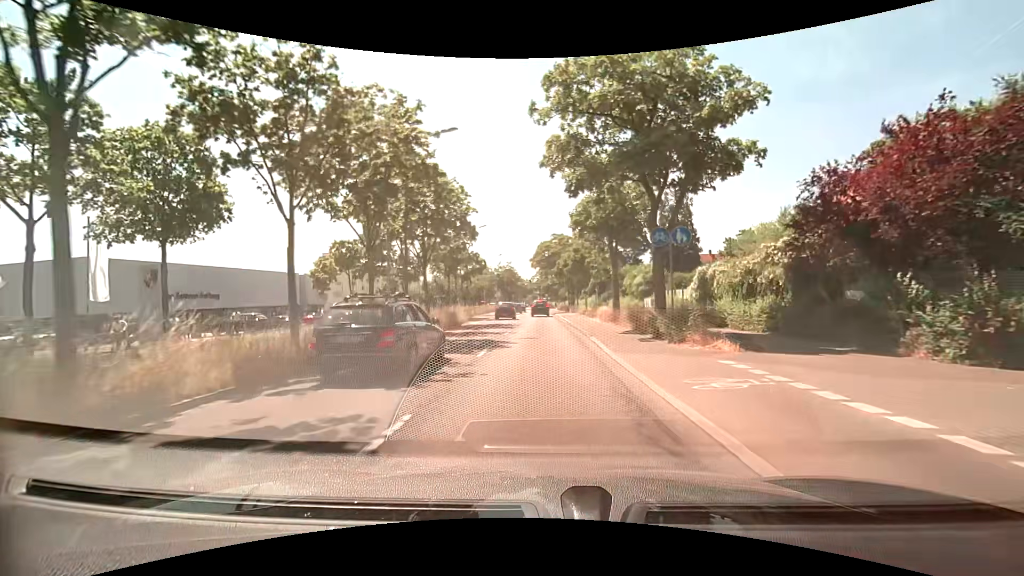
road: primary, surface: asphalt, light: Day
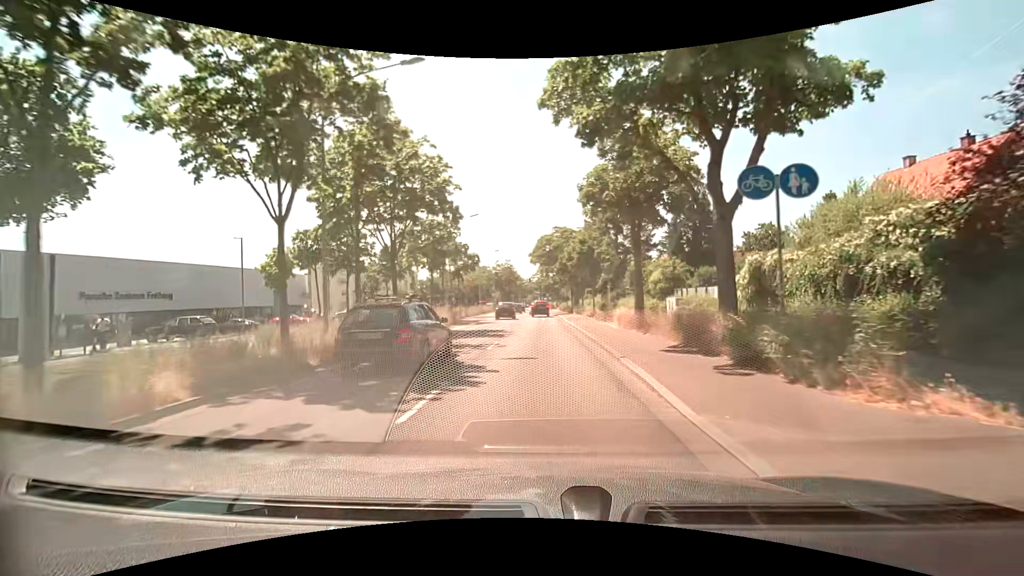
(0.0, +7.0) m; 0°
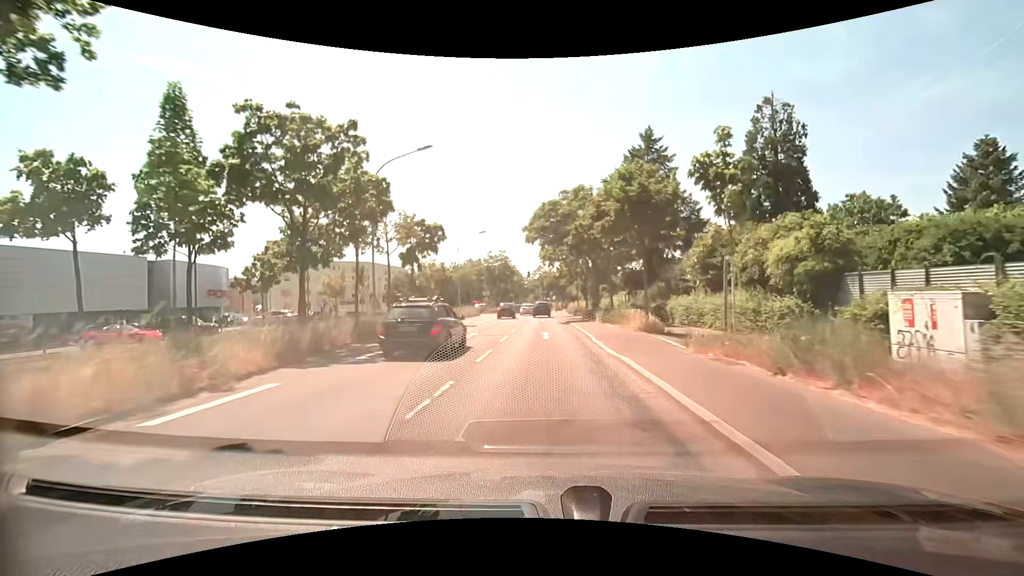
(0.0, +20.9) m; -1°
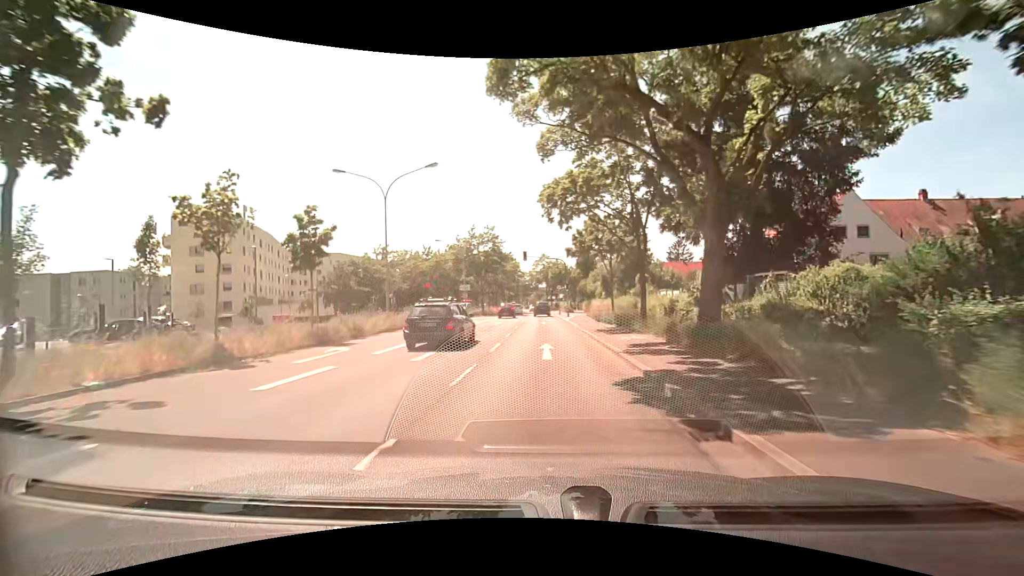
(+0.1, +27.7) m; -1°
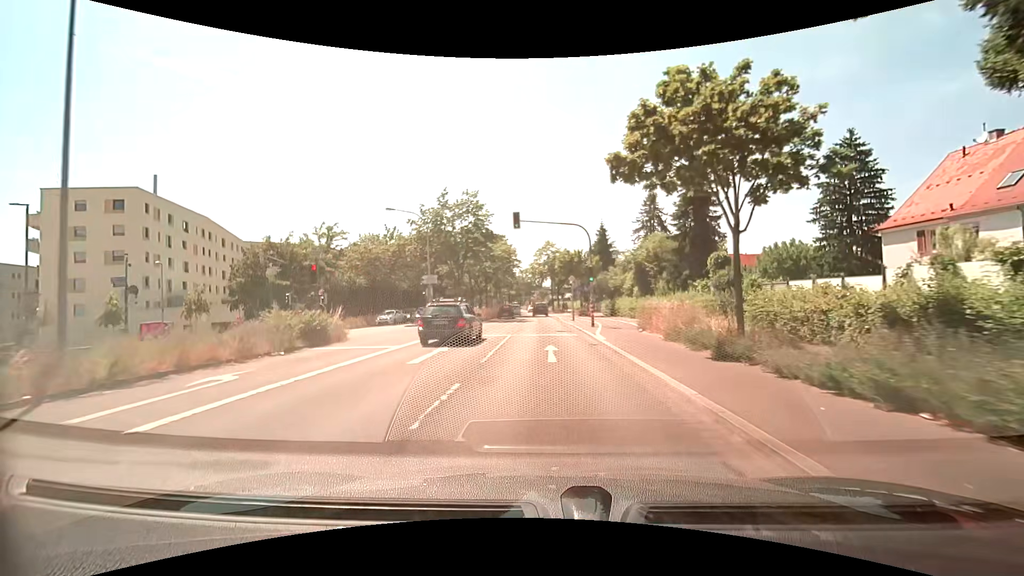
(+0.2, +20.7) m; 0°
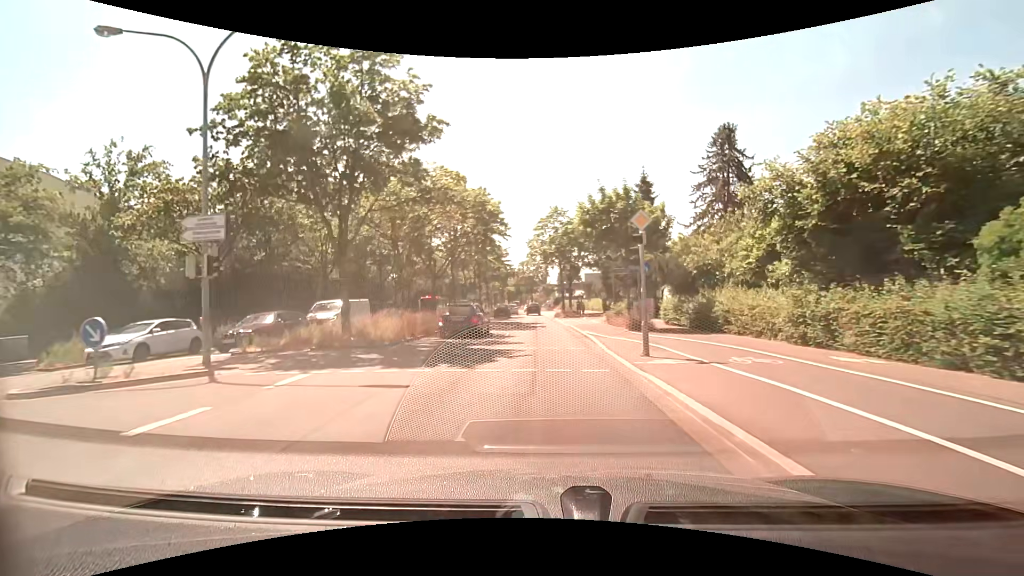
(-0.1, +27.6) m; 0°
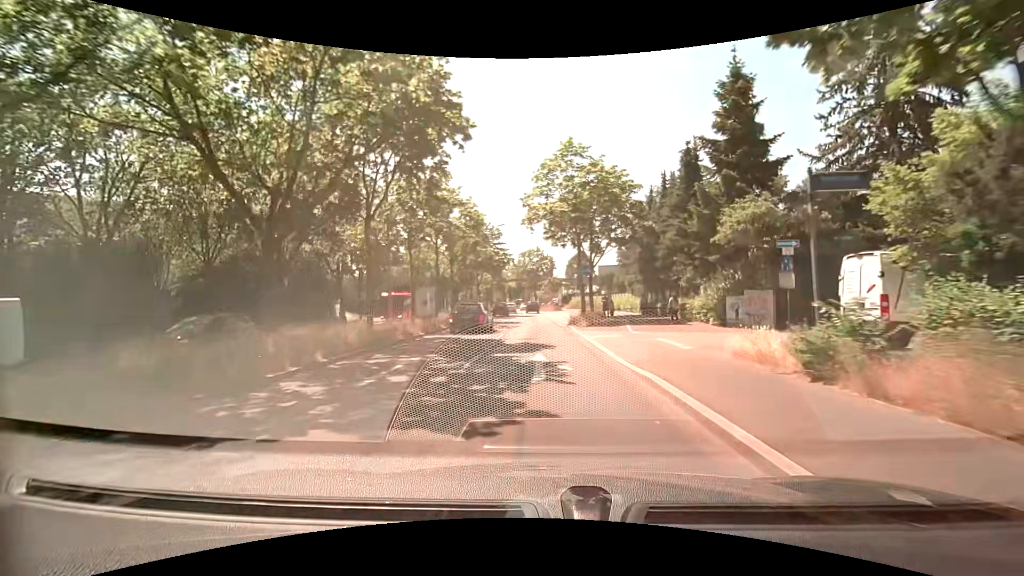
(-0.2, +20.6) m; 0°
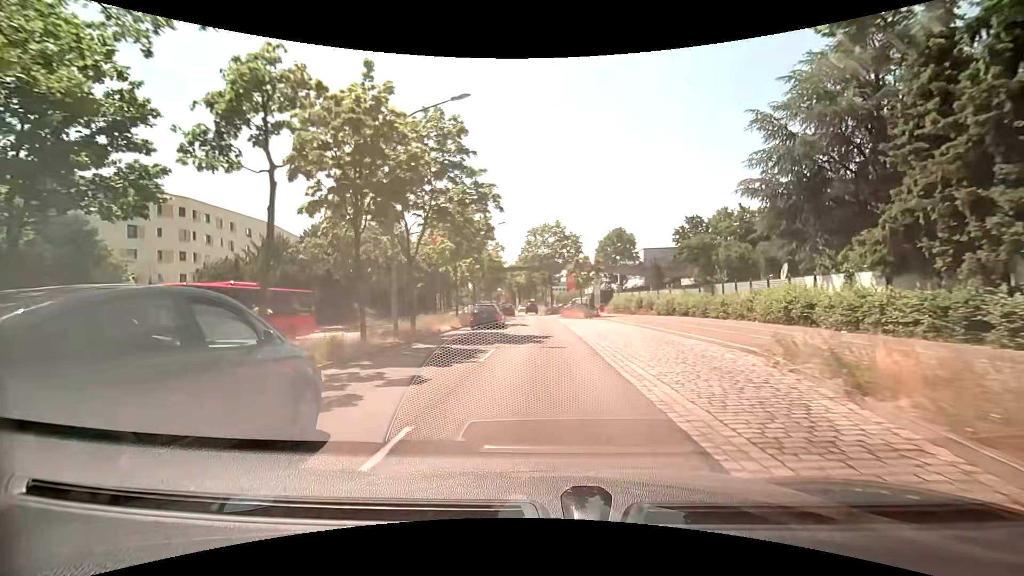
(-1.2, +34.1) m; -4°
